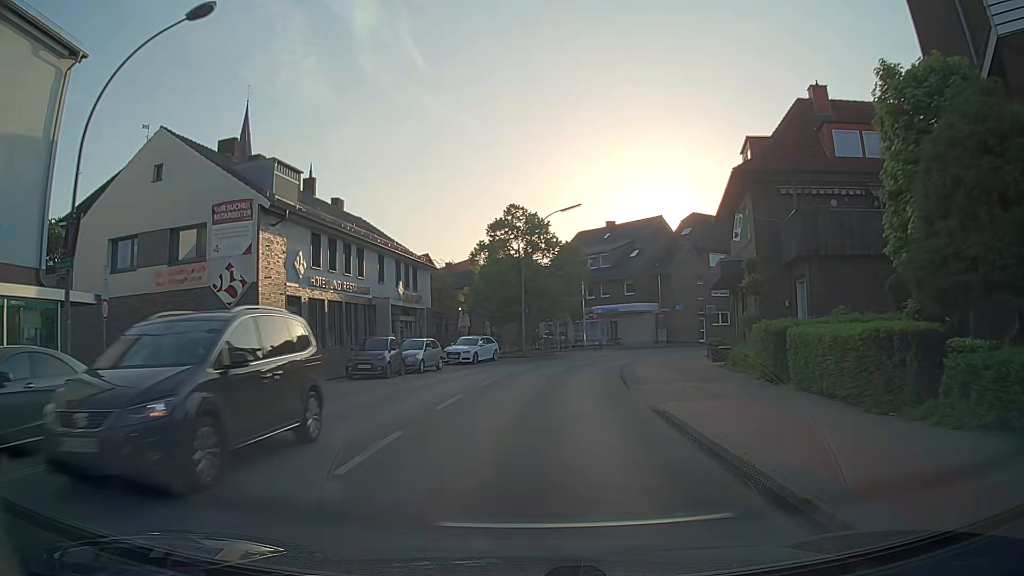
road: secondary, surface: asphalt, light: Day
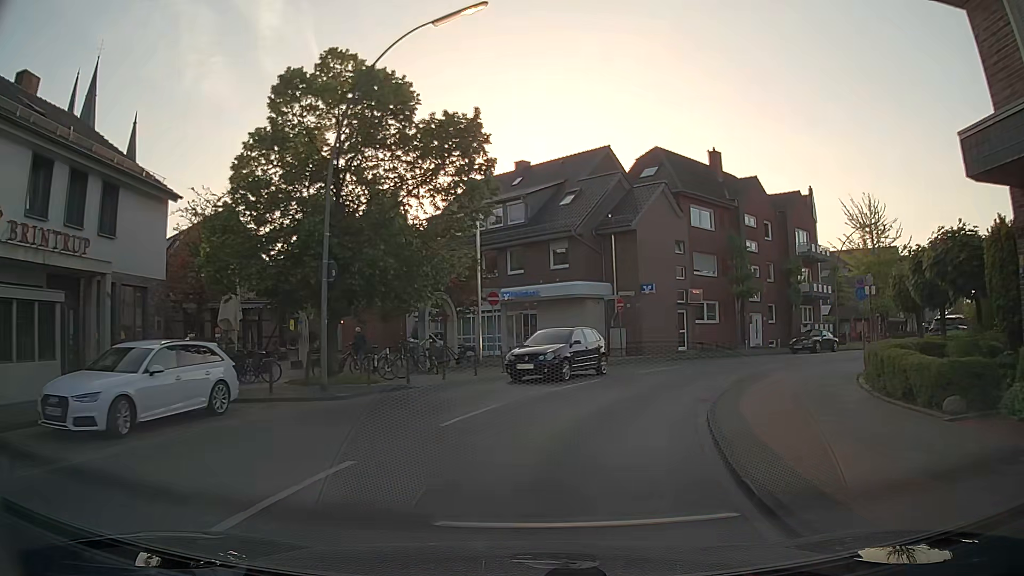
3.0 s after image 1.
(+1.6, +26.2) m; +10°
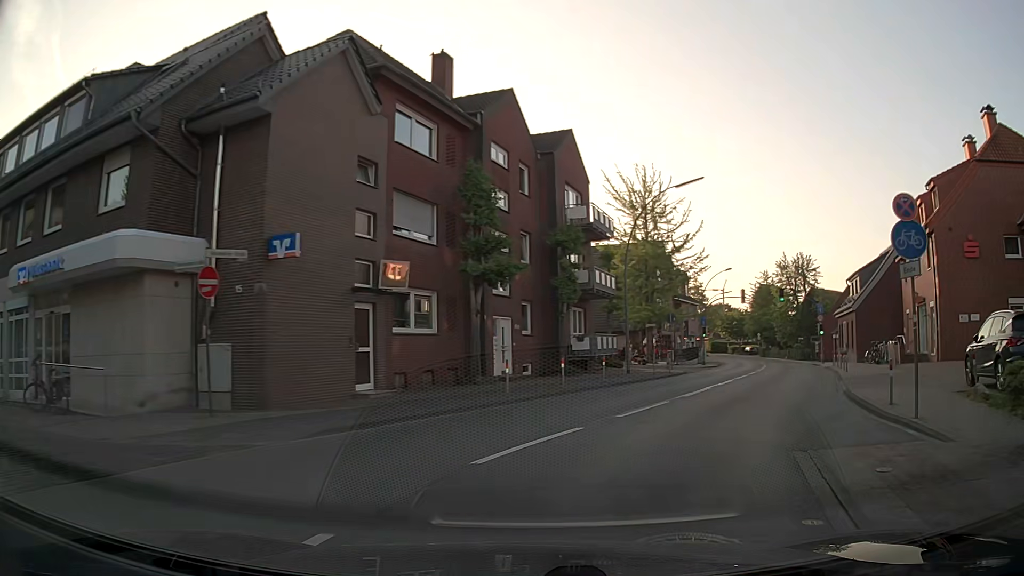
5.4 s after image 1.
(+3.7, +19.2) m; +25°
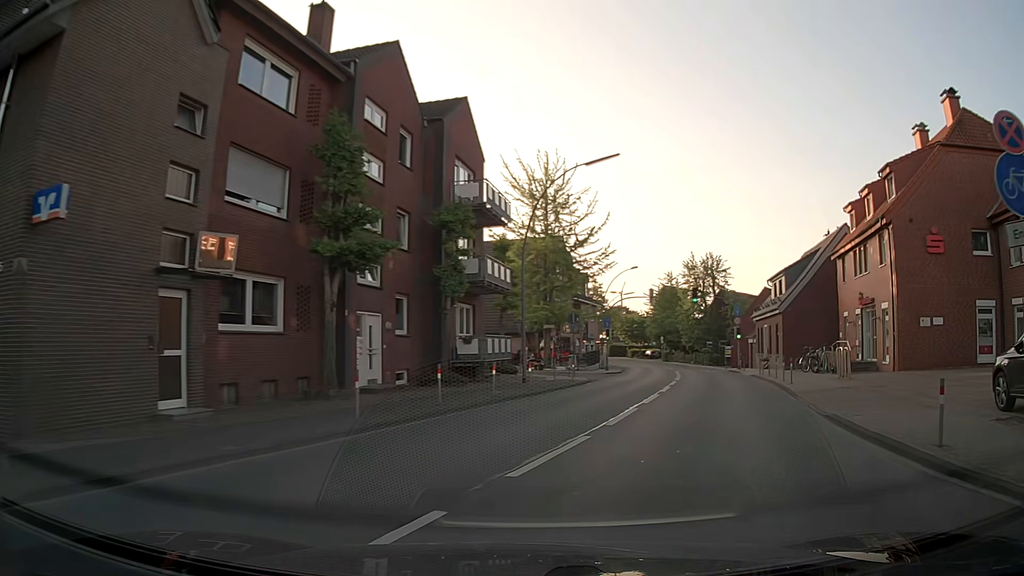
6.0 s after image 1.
(+0.4, +4.8) m; +9°
